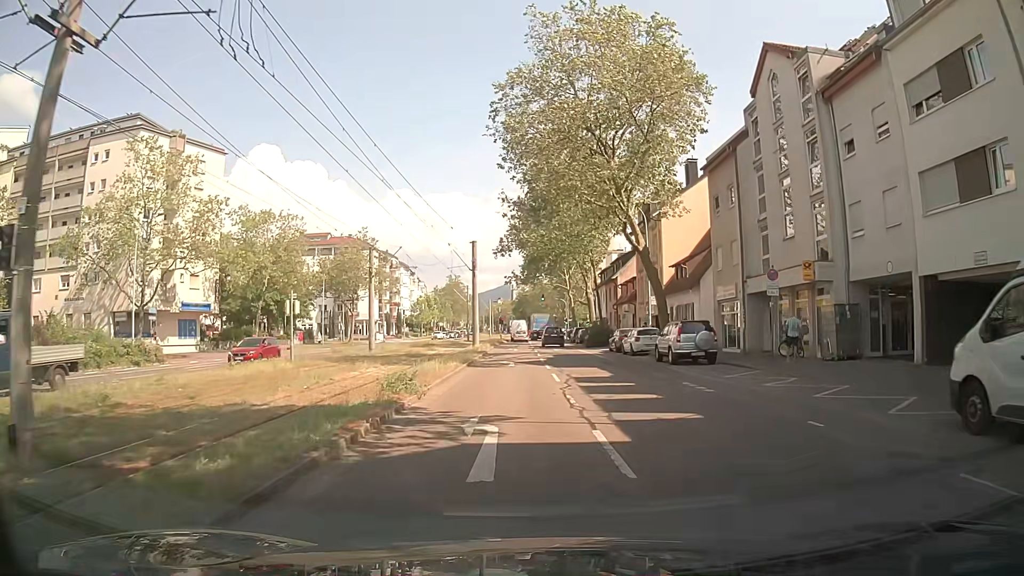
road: tertiary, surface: asphalt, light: Day
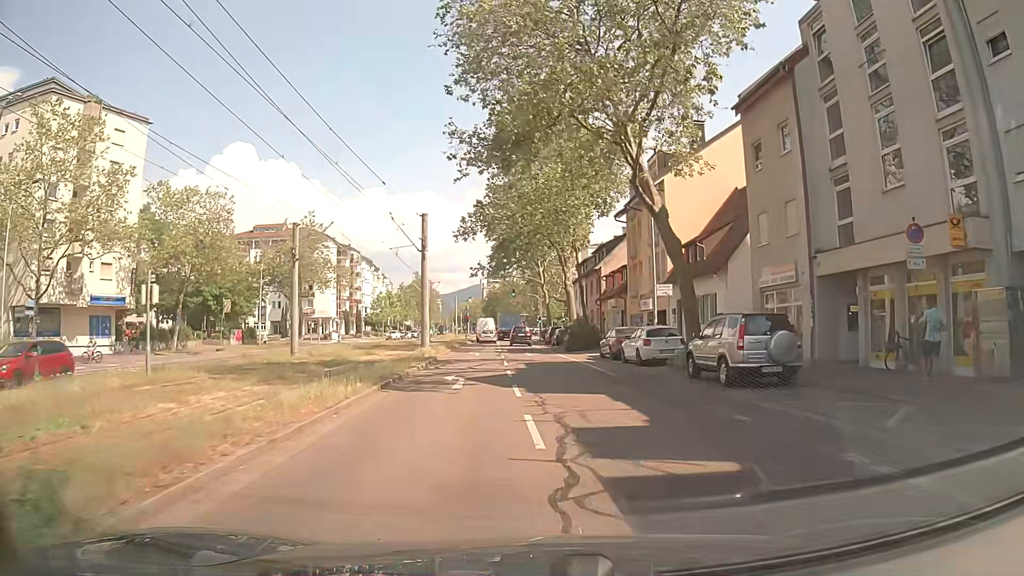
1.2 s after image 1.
(+0.2, +10.6) m; +2°
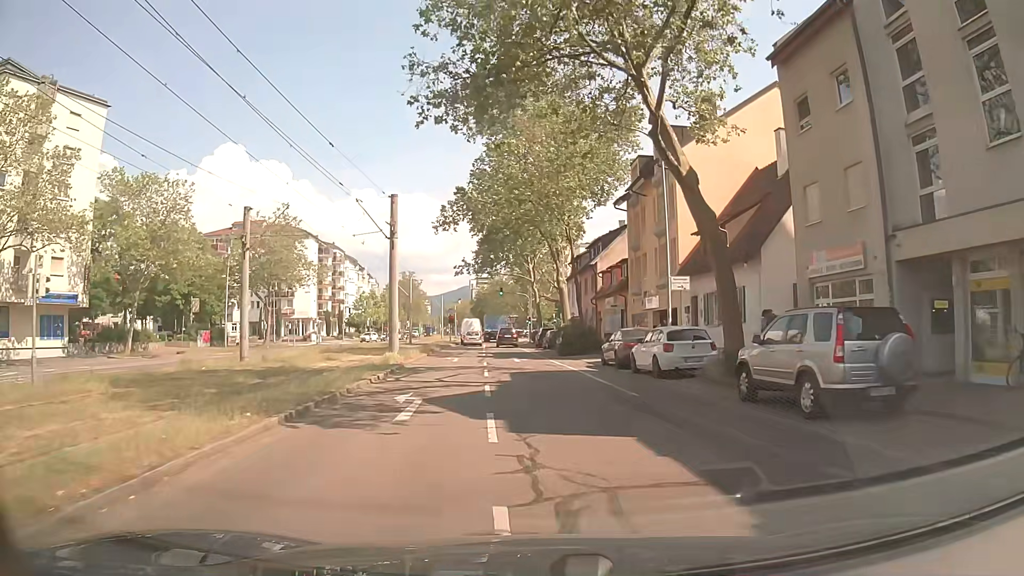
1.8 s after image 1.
(+0.1, +5.5) m; +1°
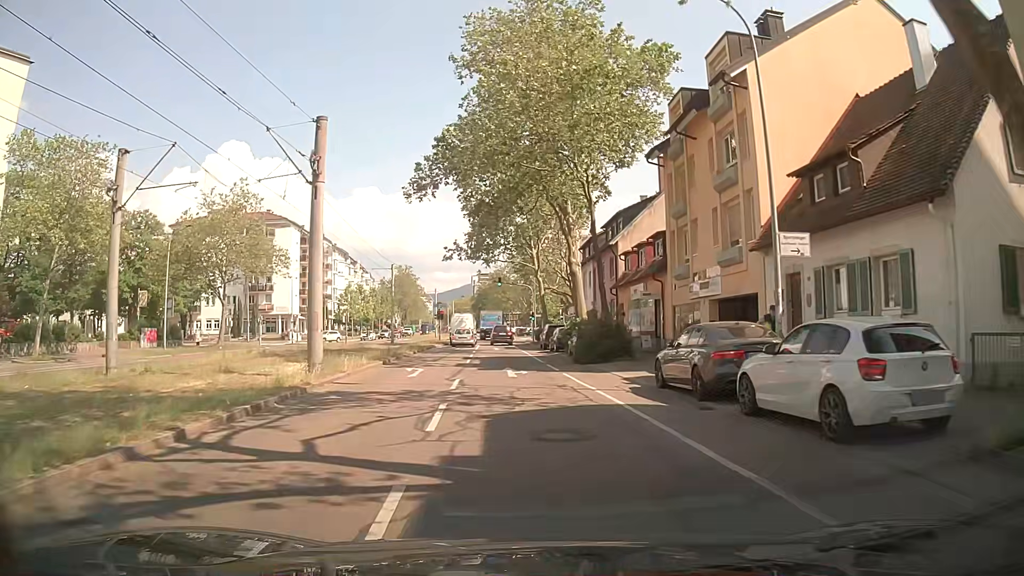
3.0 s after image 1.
(0.0, +11.5) m; 0°
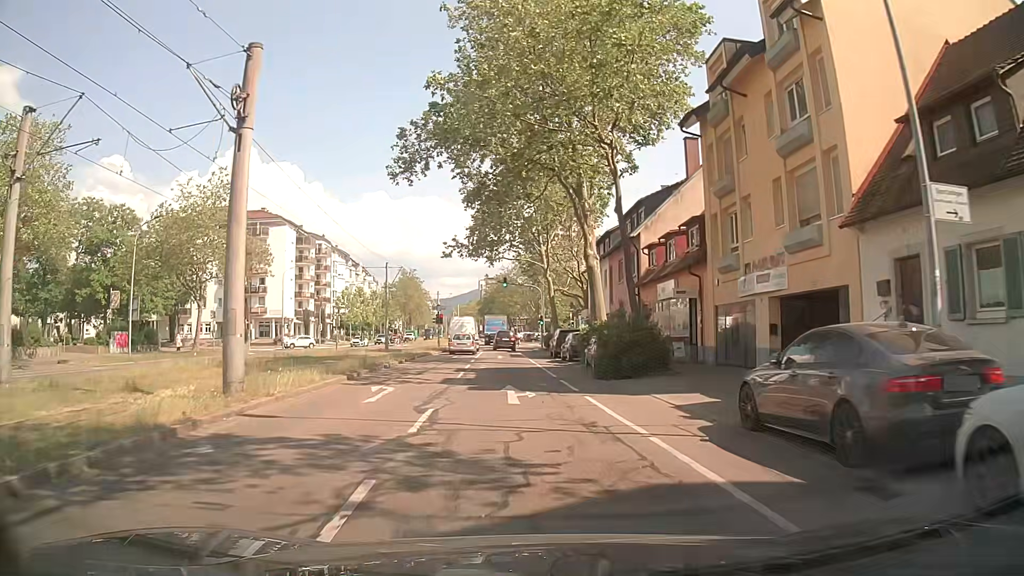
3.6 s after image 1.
(0.0, +5.9) m; 0°
